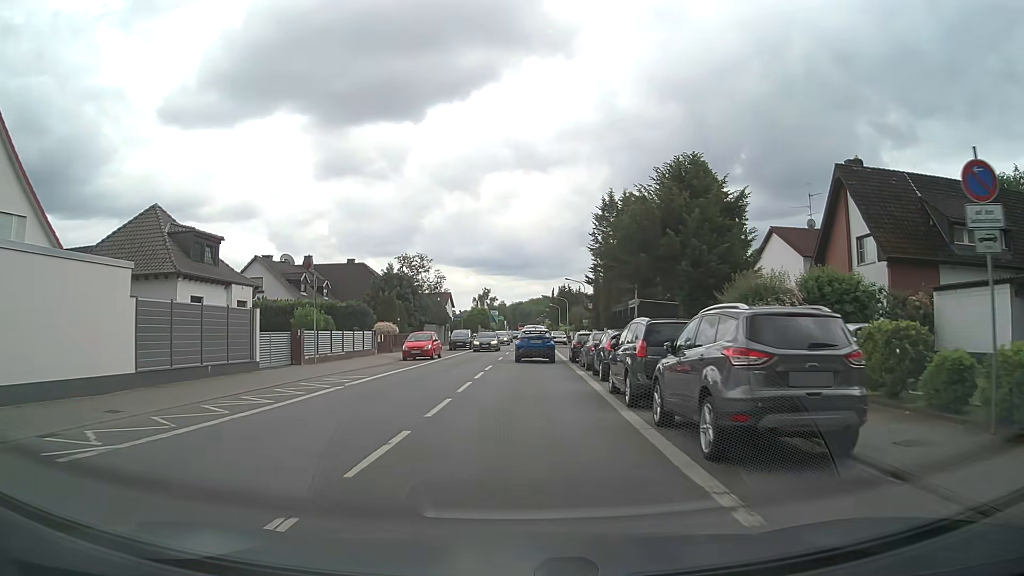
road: primary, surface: asphalt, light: Day
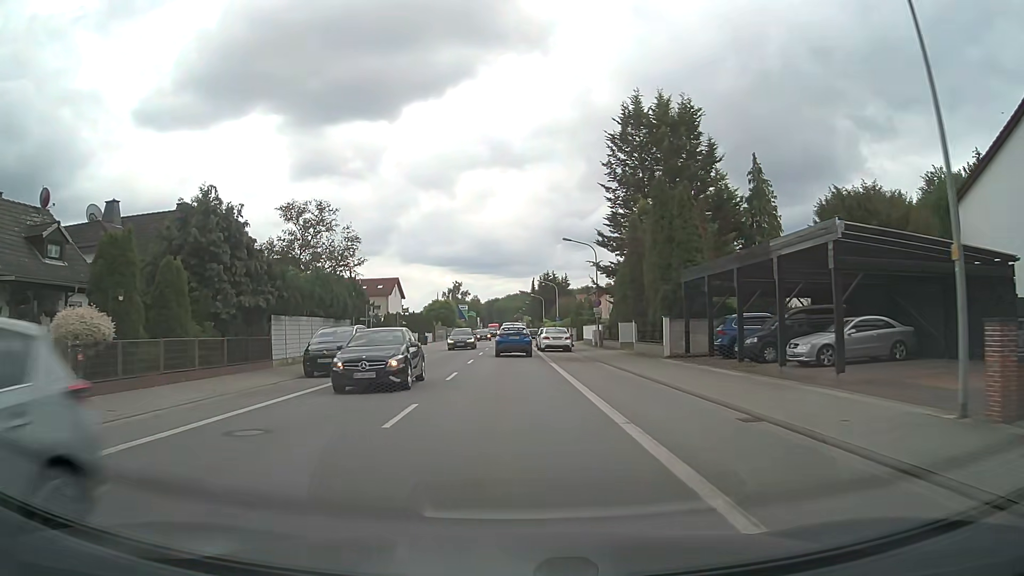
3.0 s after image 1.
(+0.8, +33.0) m; +2°
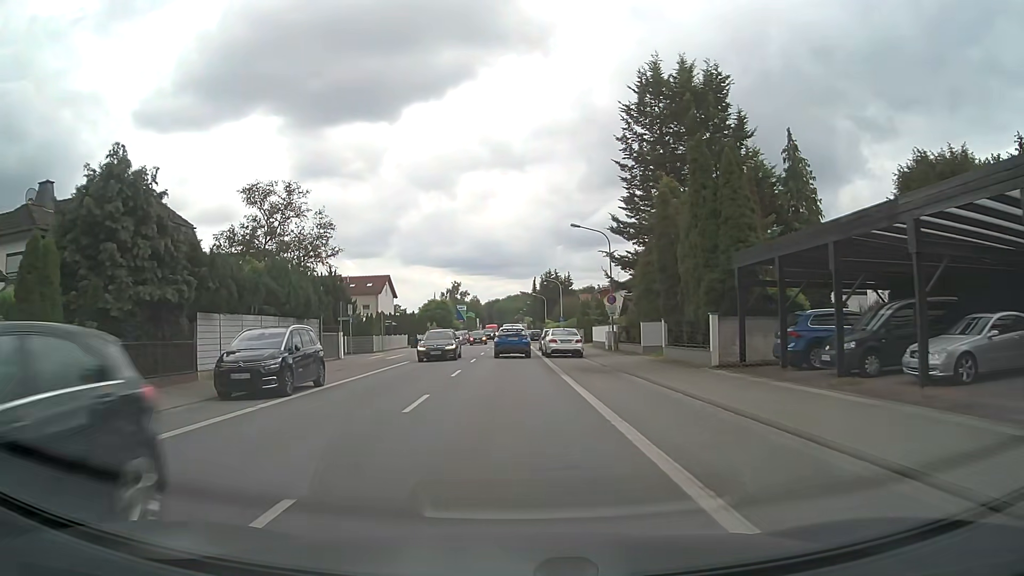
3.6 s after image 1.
(0.0, +6.9) m; 0°
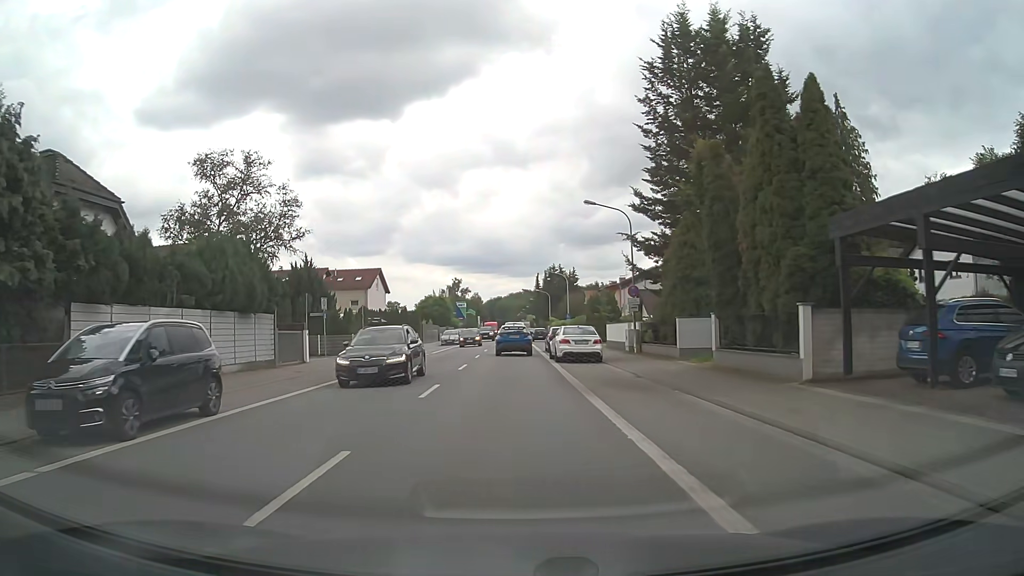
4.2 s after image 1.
(0.0, +7.0) m; 0°
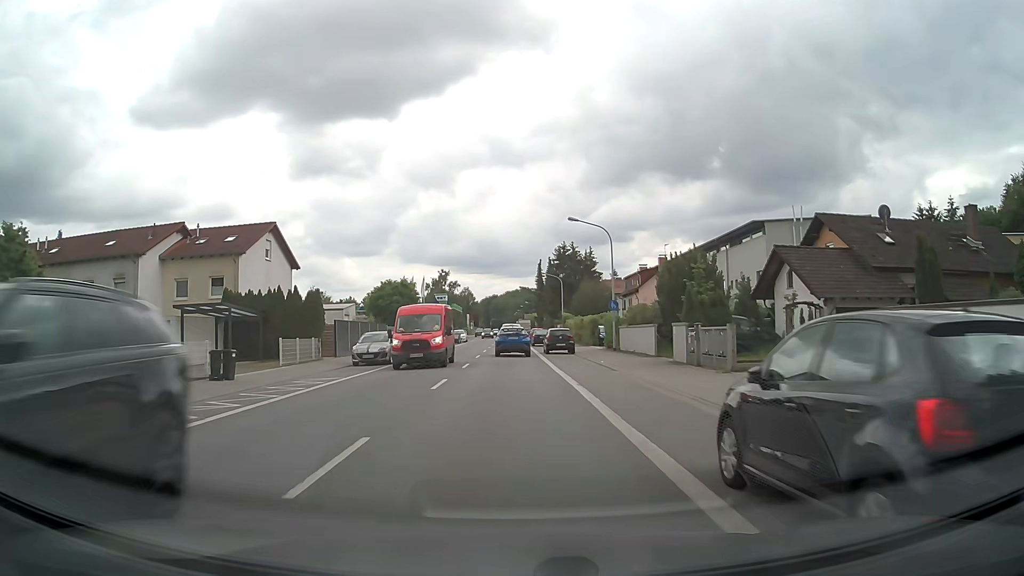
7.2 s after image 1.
(-0.1, +35.2) m; 0°
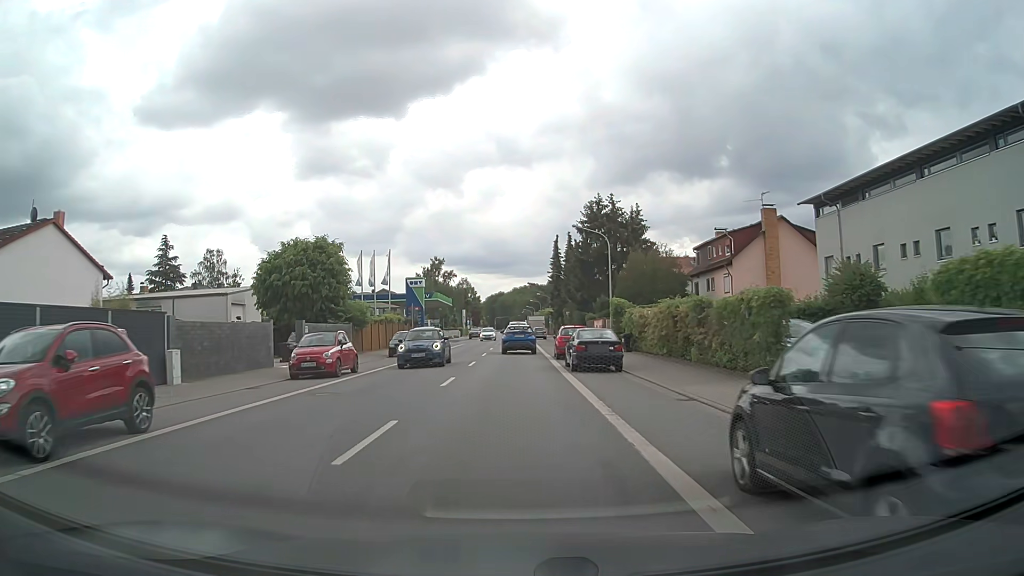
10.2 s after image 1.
(-0.2, +35.6) m; -1°
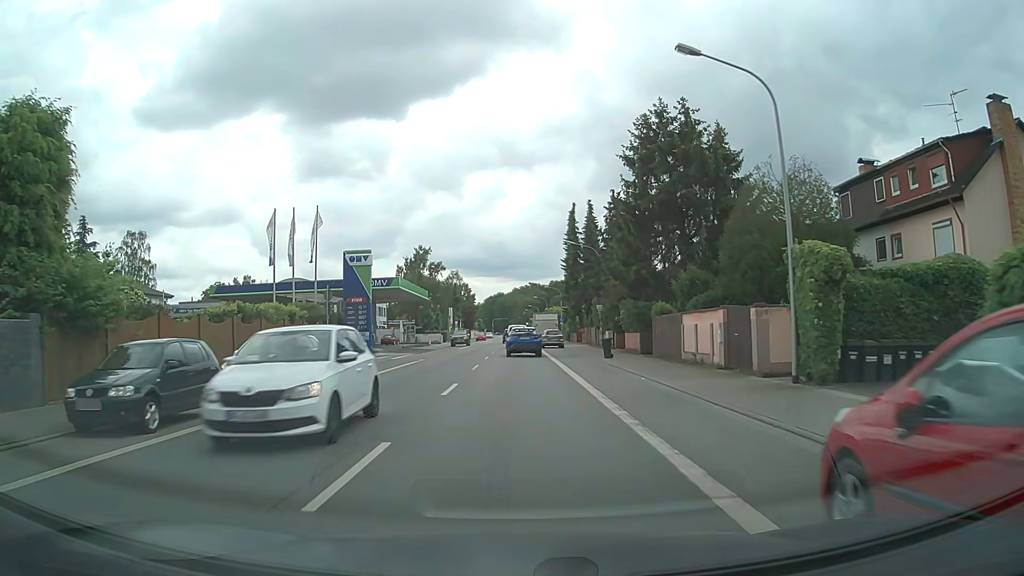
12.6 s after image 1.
(-0.2, +28.7) m; 0°
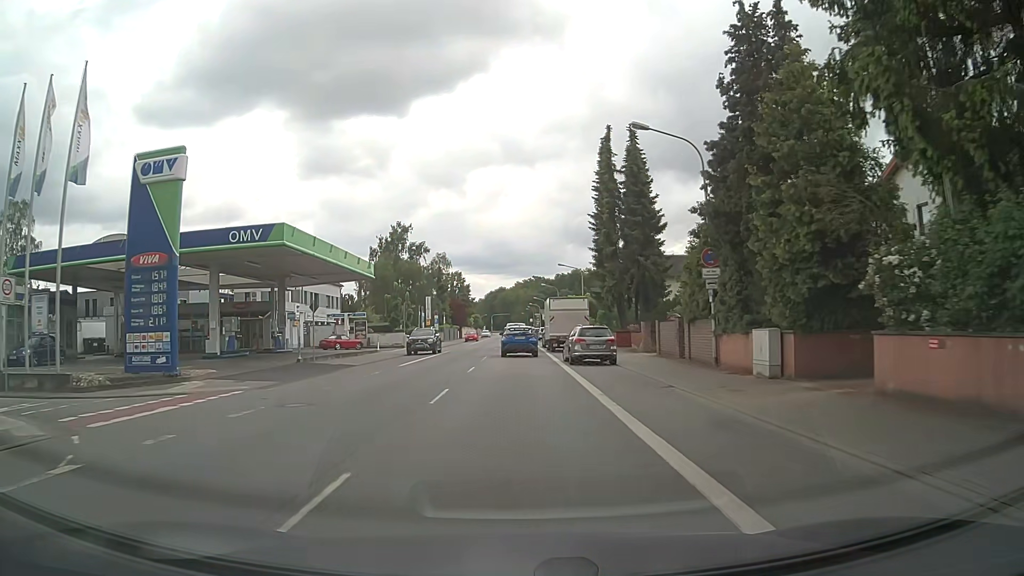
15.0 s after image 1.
(+0.1, +28.7) m; 0°
(0, +10) (0, +20) (0, +30) (0, +40) (0, +50) (0, +60) (0, +70) (0, +80) (-1, +90) (-1, +100) m
